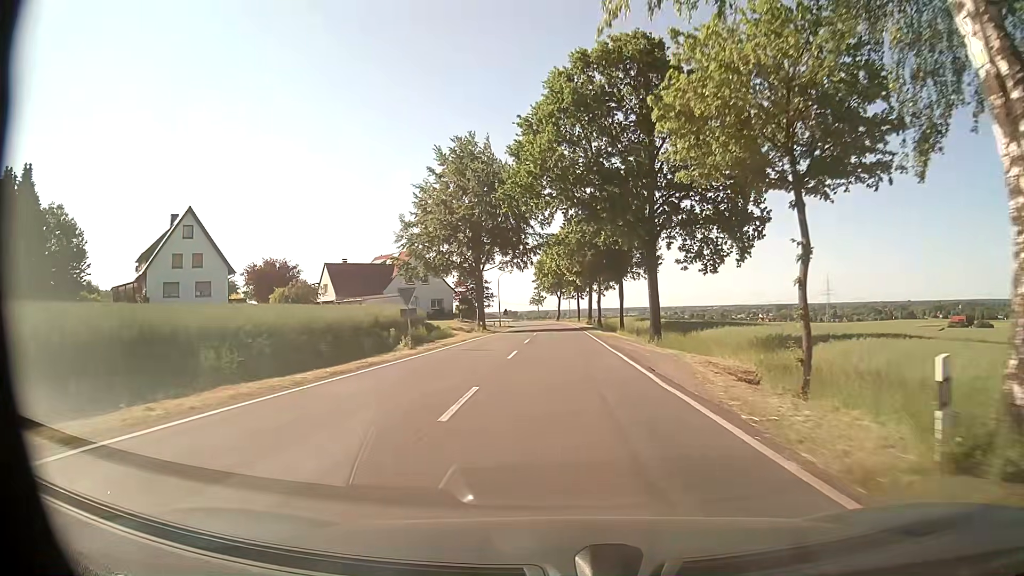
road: tertiary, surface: asphalt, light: Day
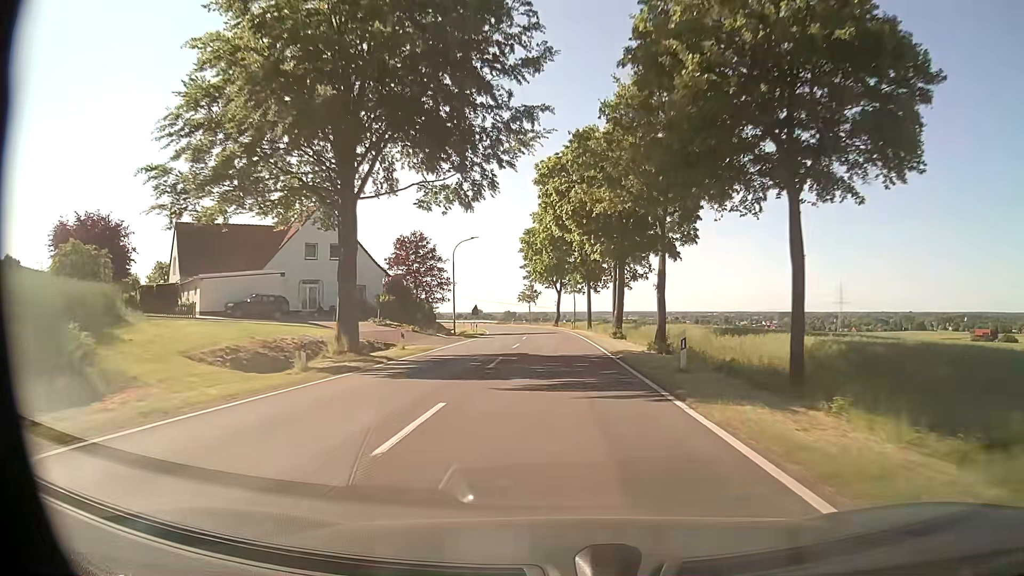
(+0.1, +40.1) m; 0°
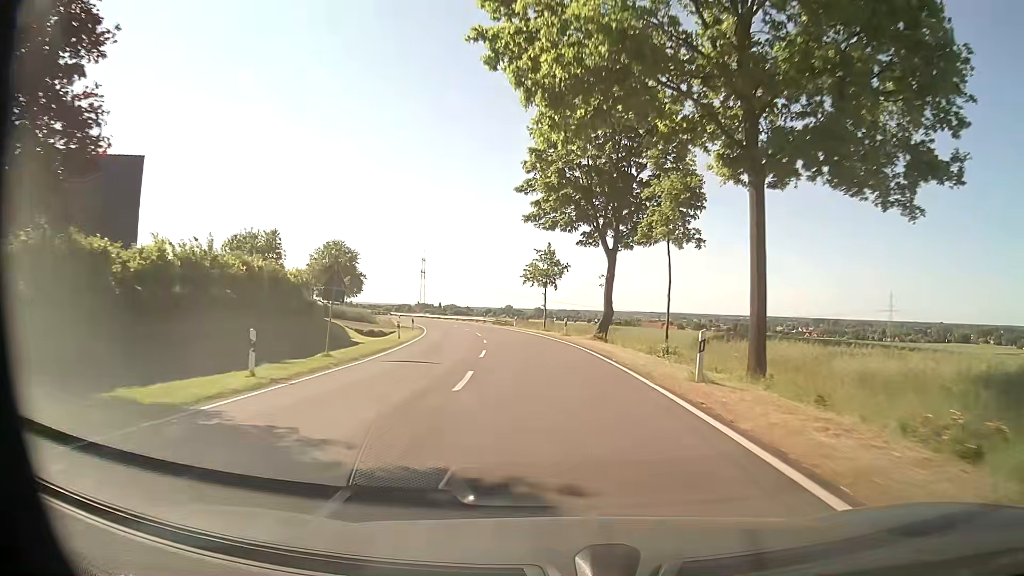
(-0.9, +52.2) m; -3°
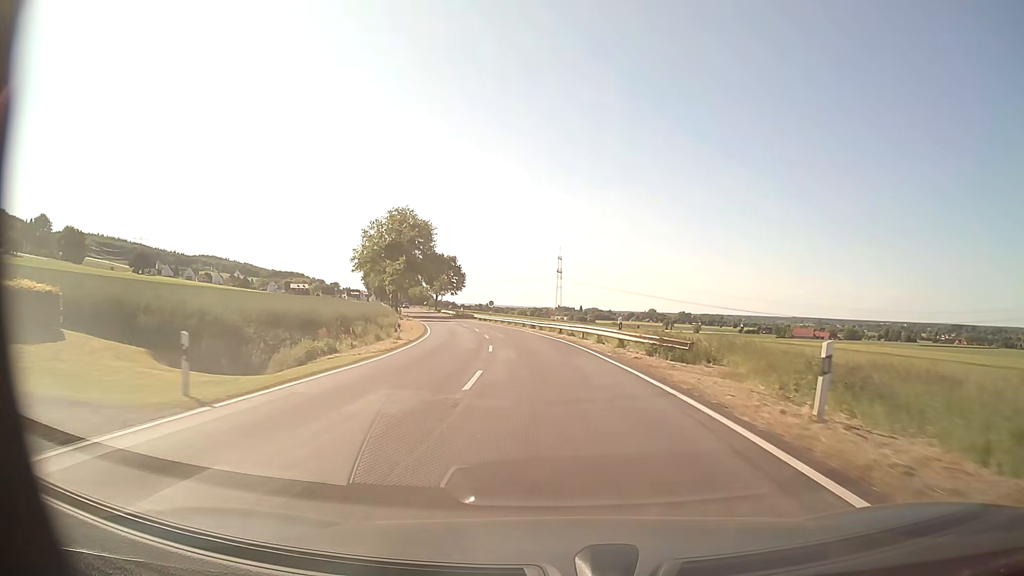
(-5.4, +53.7) m; -12°
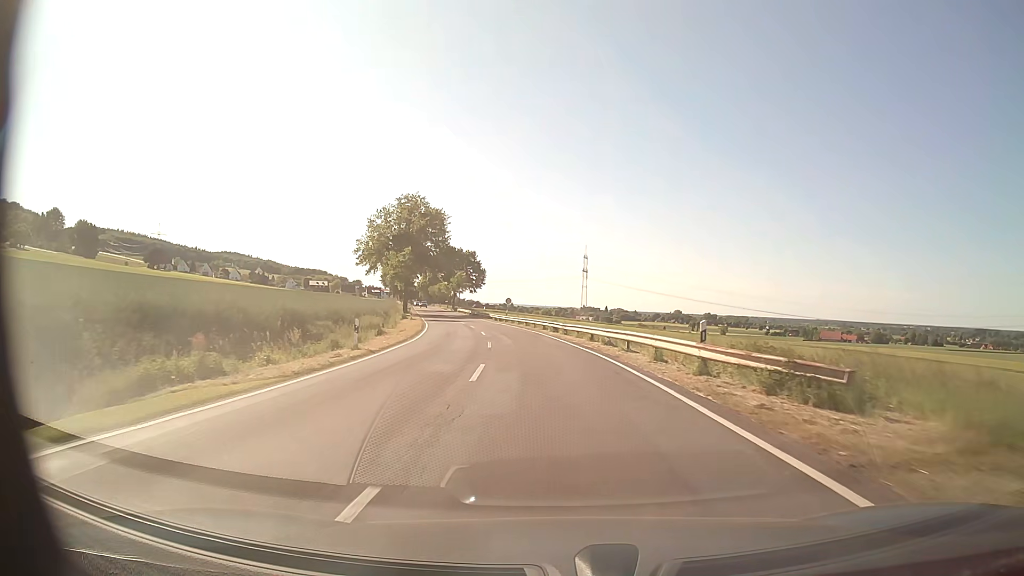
(-0.2, +11.0) m; -2°
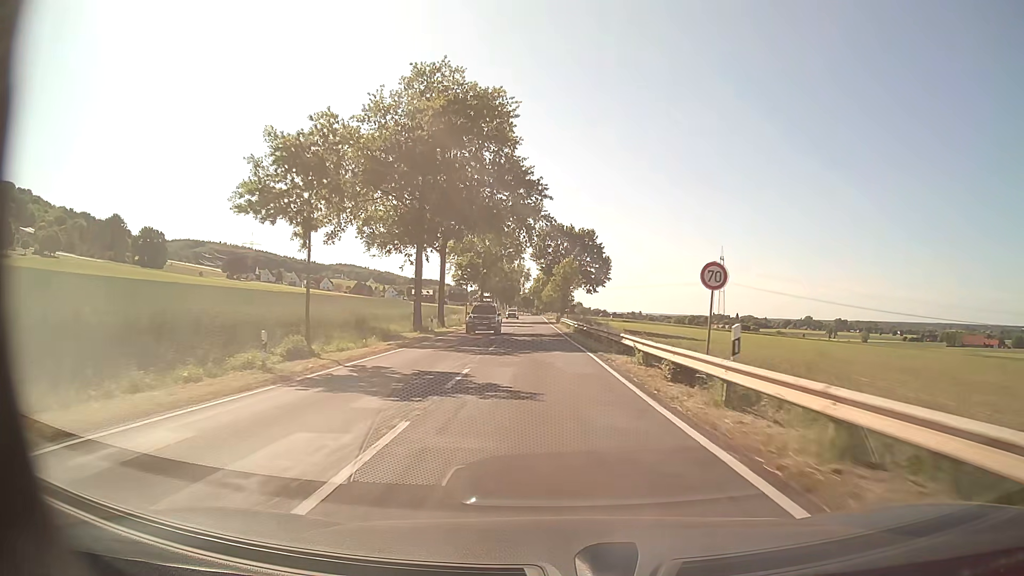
(-5.5, +55.7) m; -11°
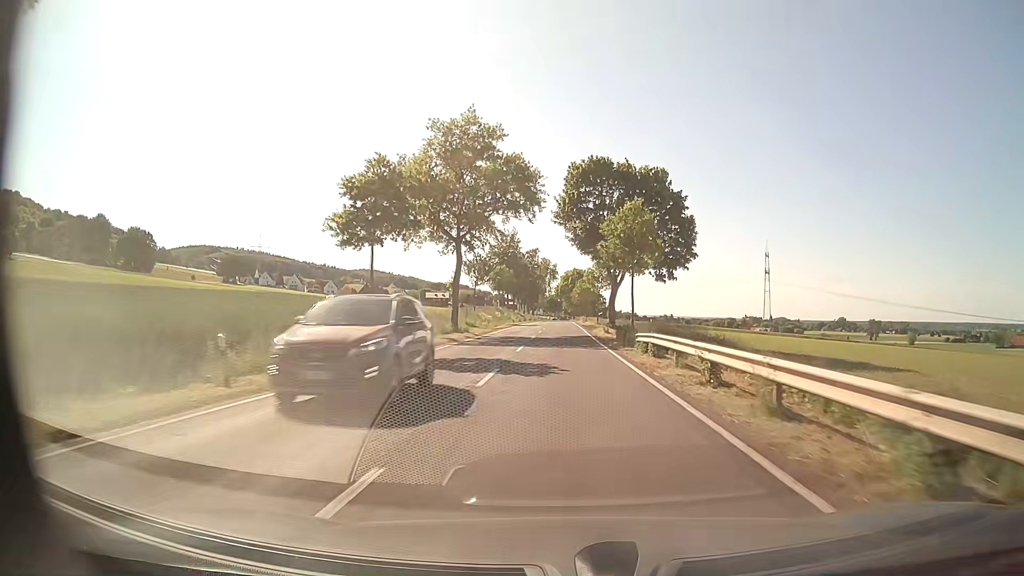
(-1.7, +45.7) m; -3°
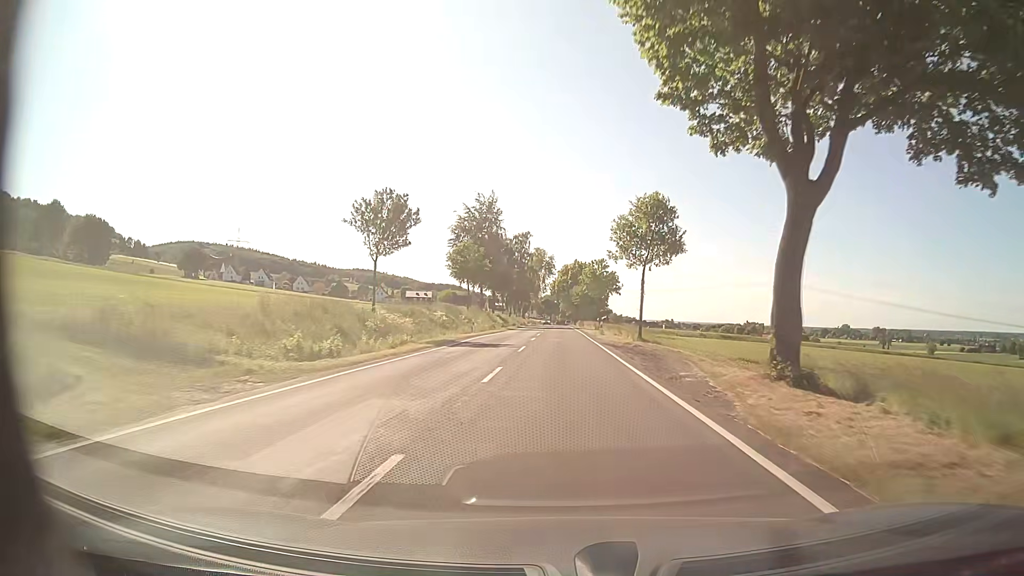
(+0.3, +45.7) m; +1°
(0, +10) (0, +20) (0, +30) (0, +40) (0, +50) (0, +60) (0, +70) (0, +80) (0, +90) (0, +100) m
